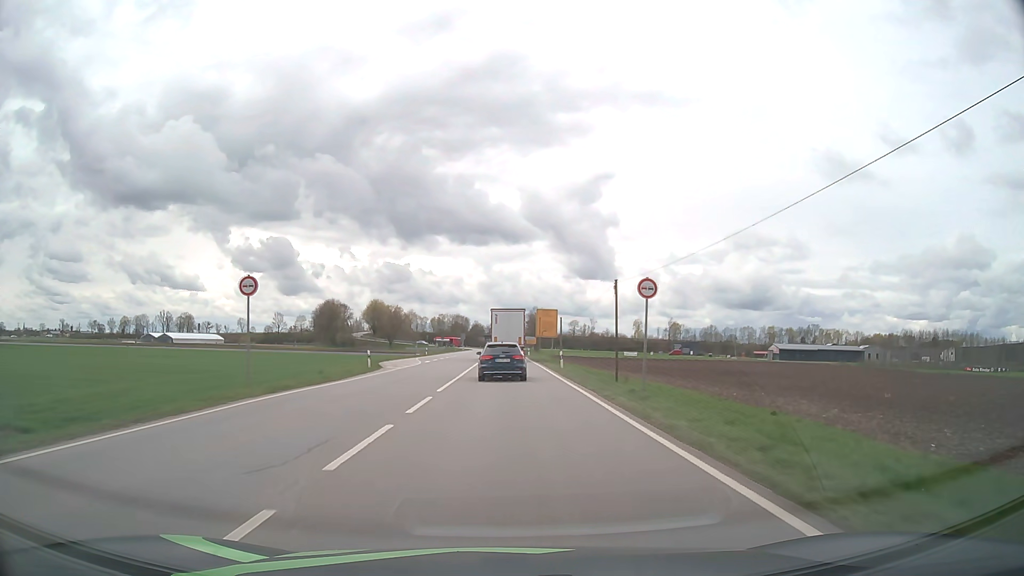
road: primary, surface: asphalt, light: Day
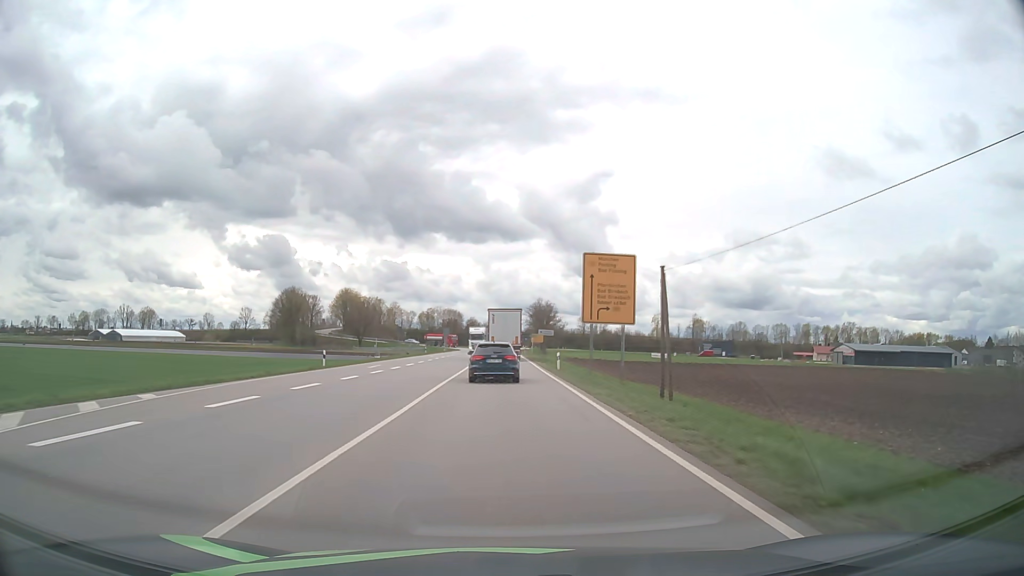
(+0.1, +50.8) m; 0°
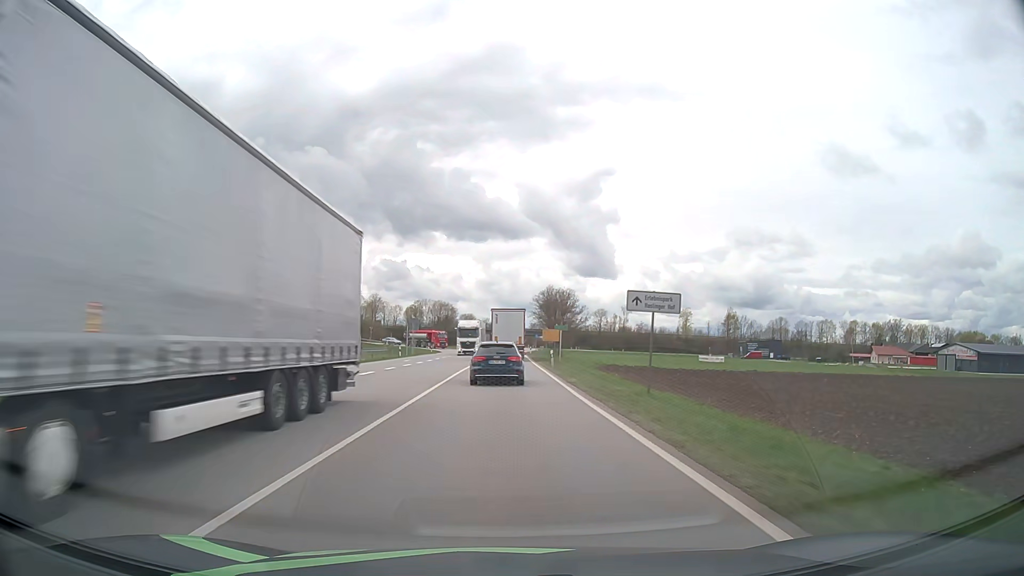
(-0.1, +50.8) m; 0°
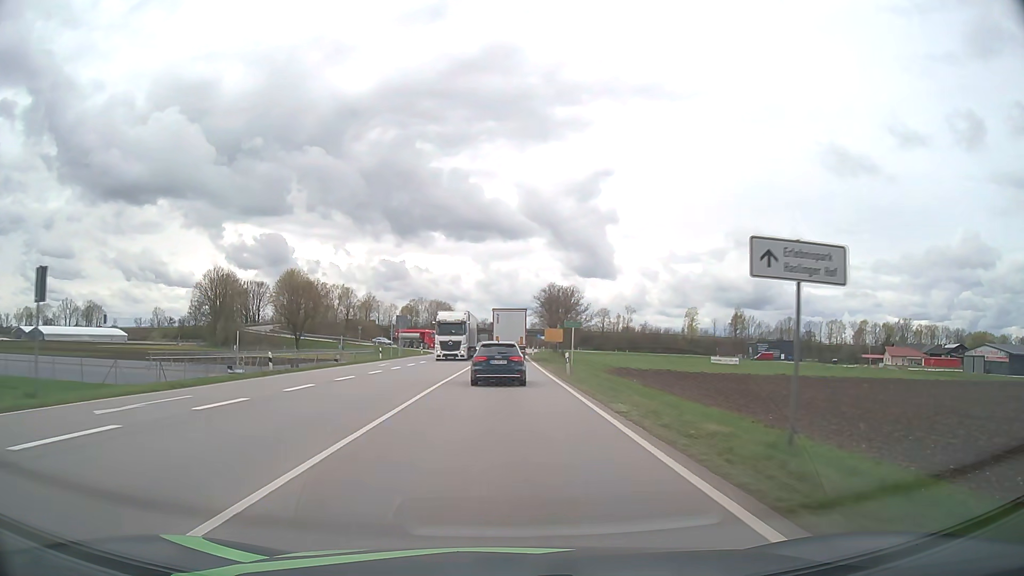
(0.0, +10.3) m; 0°
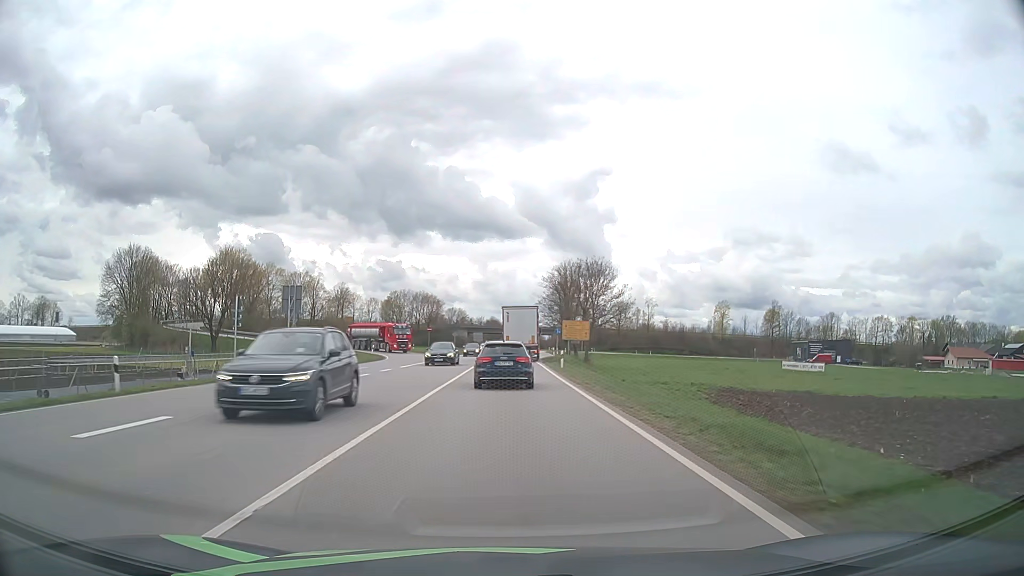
(-0.1, +40.6) m; 0°
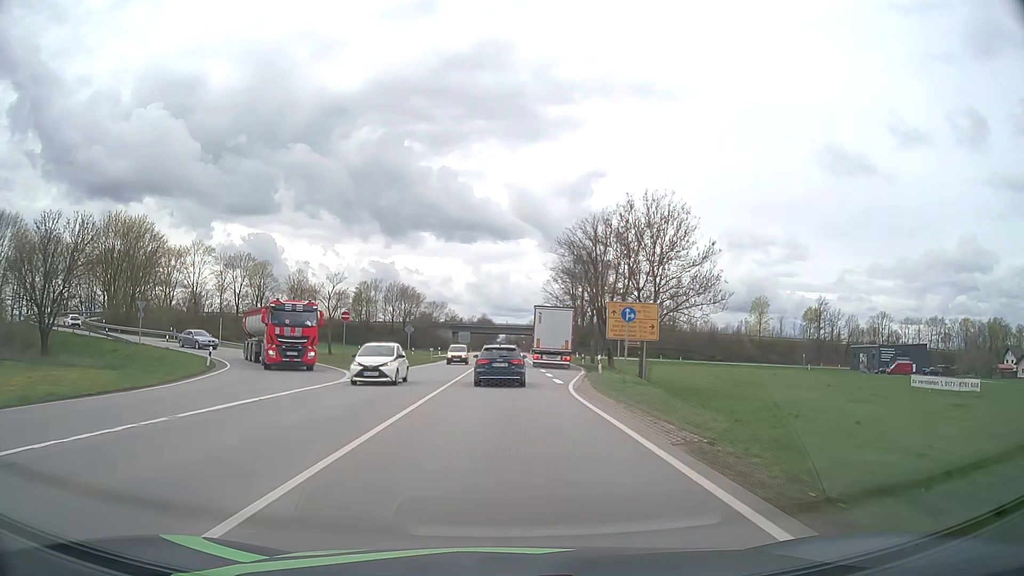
(+0.2, +40.2) m; 0°
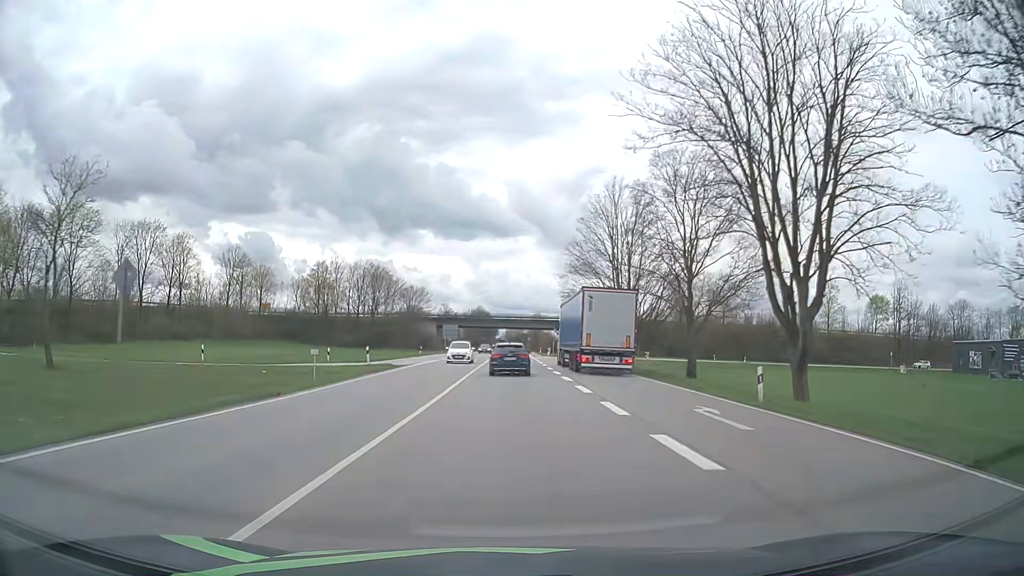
(0.0, +42.9) m; 0°
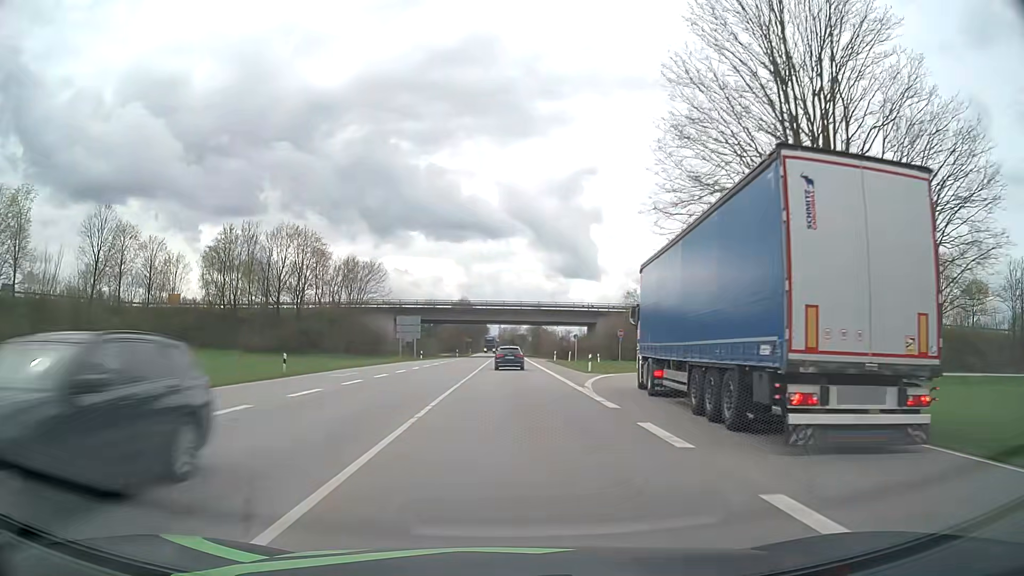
(+0.2, +46.6) m; +1°
(0, +10) (0, +20) (0, +30) (0, +40) (0, +50) (+1, +60) (+1, +70) (+1, +80) (+1, +90) (+1, +100) m
